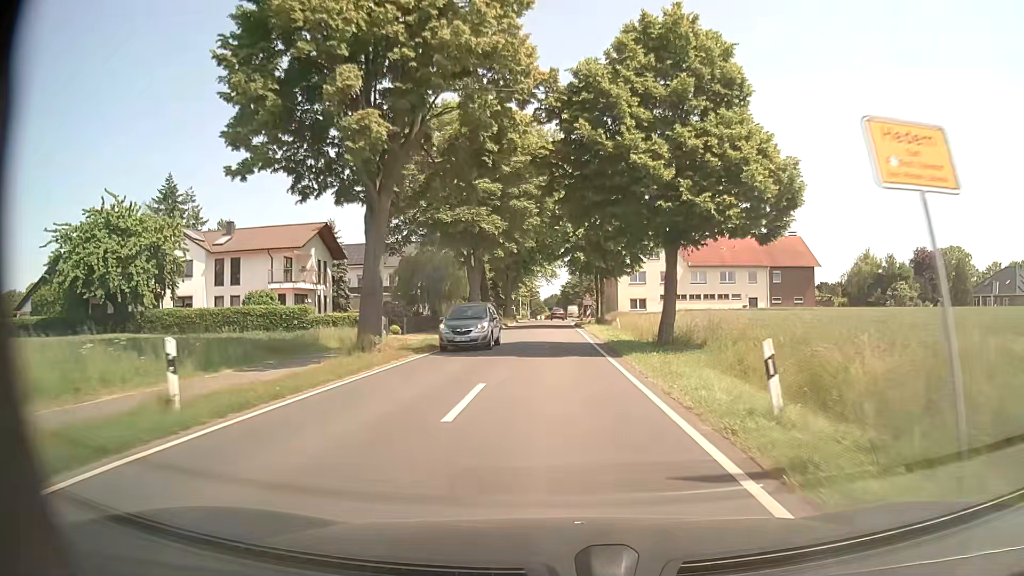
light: Day
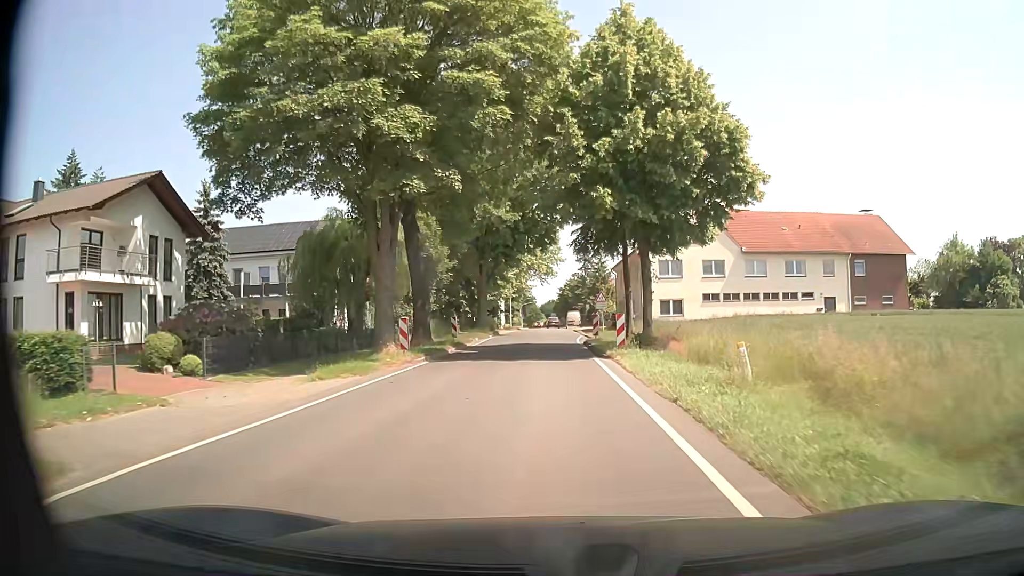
(0.0, +24.7) m; 0°
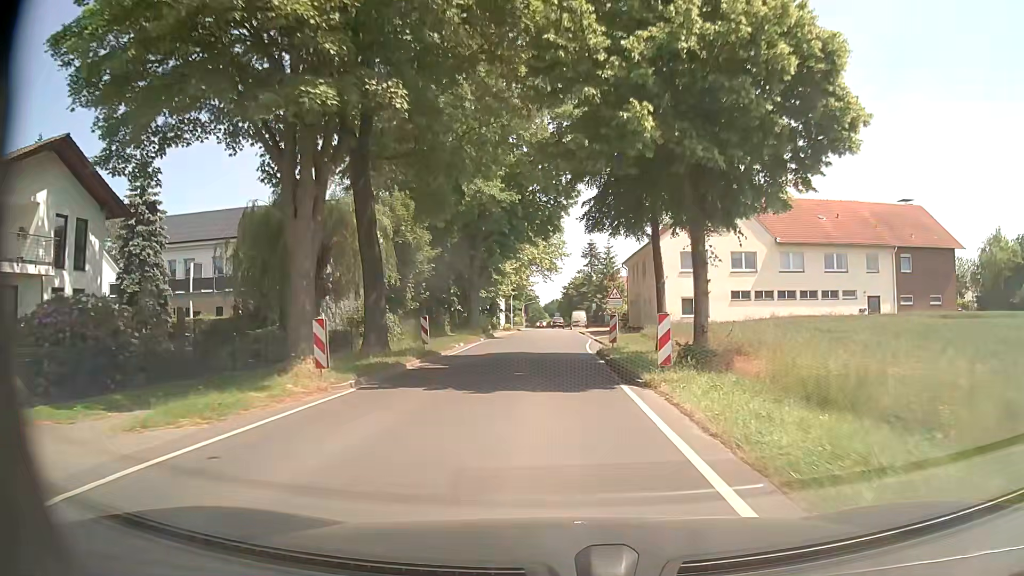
(0.0, +8.1) m; -1°
(0, +10) (0, +20) (0, +30) (+1, +40) (+1, +50) (+1, +60) (+1, +70) (+1, +80) (+1, +90) (+1, +100) m
